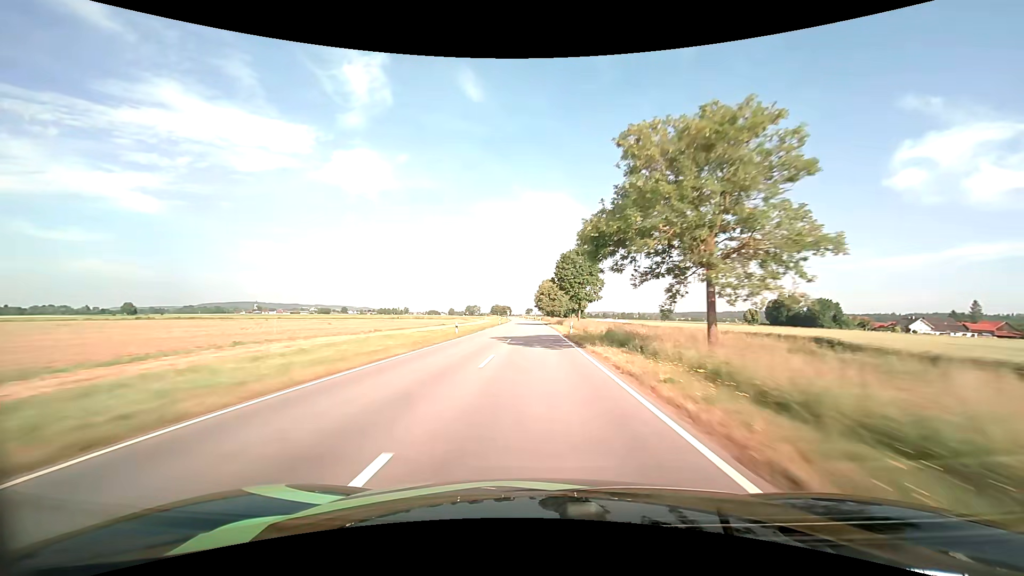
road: tertiary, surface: asphalt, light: Day
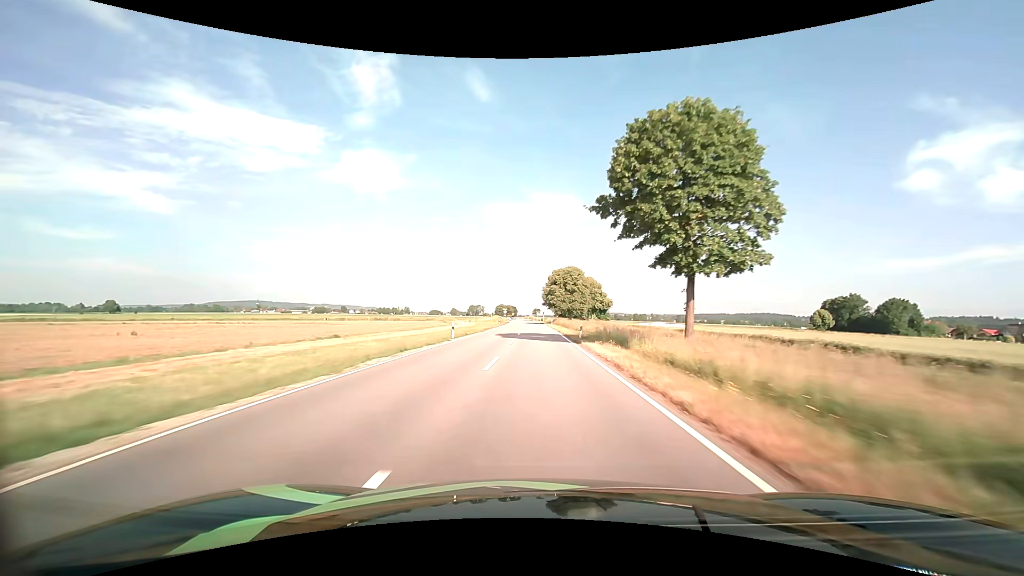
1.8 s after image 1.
(-0.4, +48.4) m; -1°
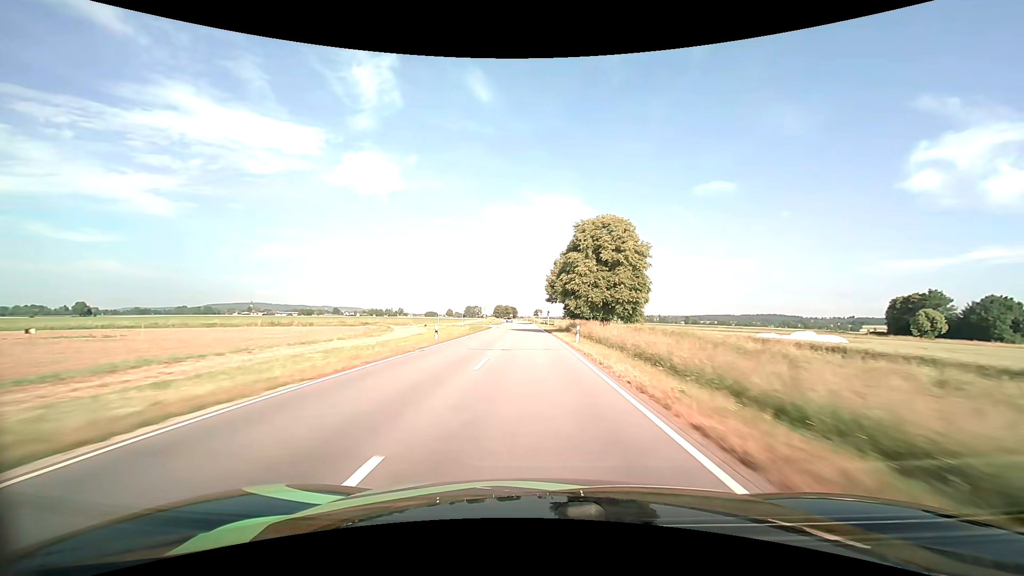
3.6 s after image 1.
(0.0, +47.6) m; 0°
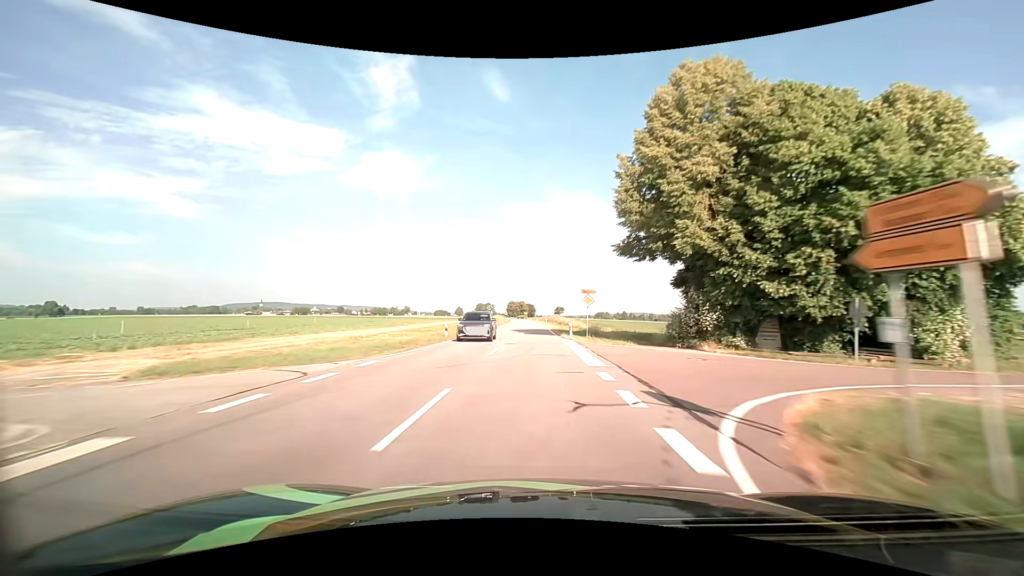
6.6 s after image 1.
(-1.6, +79.8) m; -2°
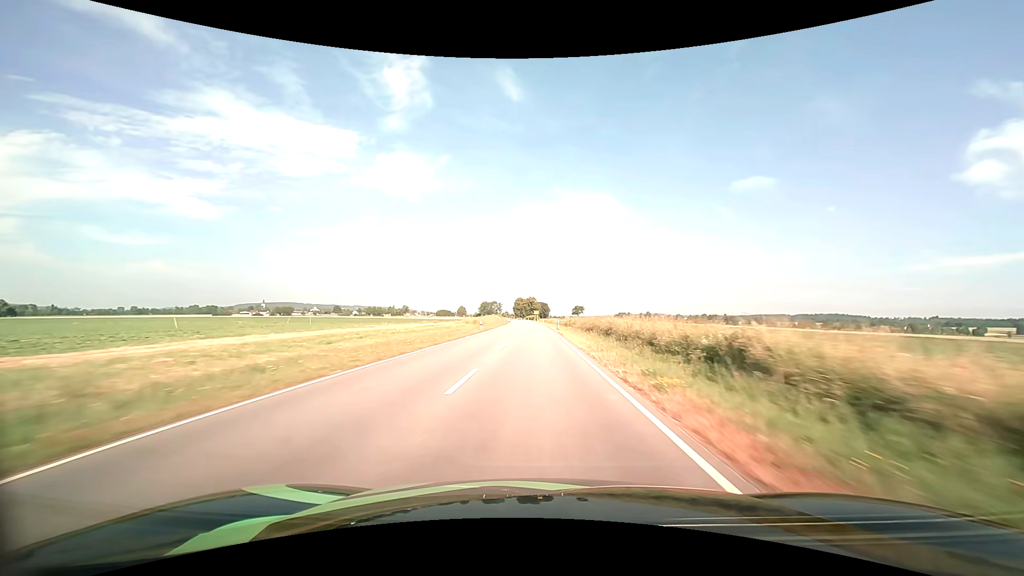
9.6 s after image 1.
(-1.1, +80.4) m; -2°
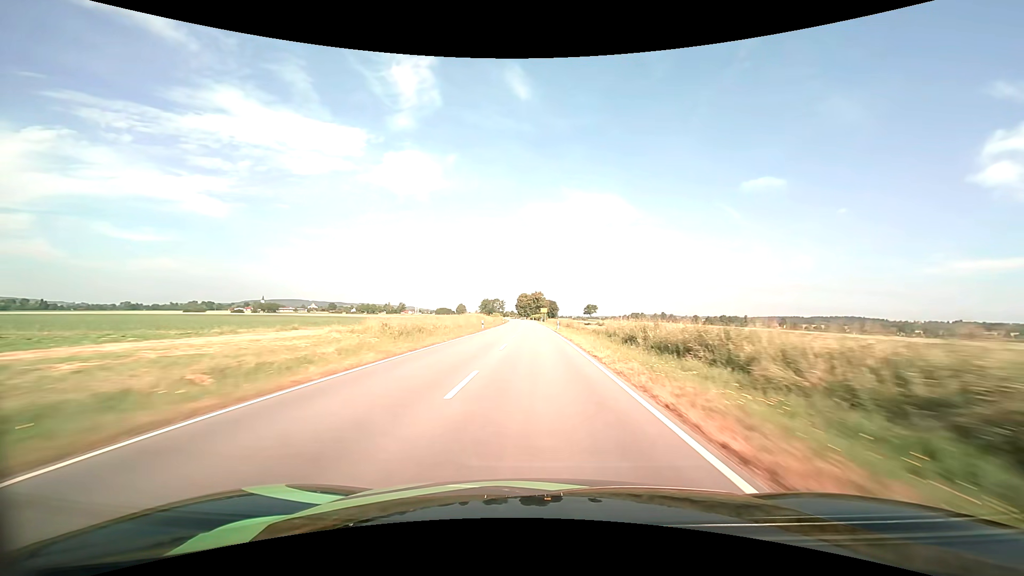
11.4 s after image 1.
(-0.4, +48.6) m; -1°
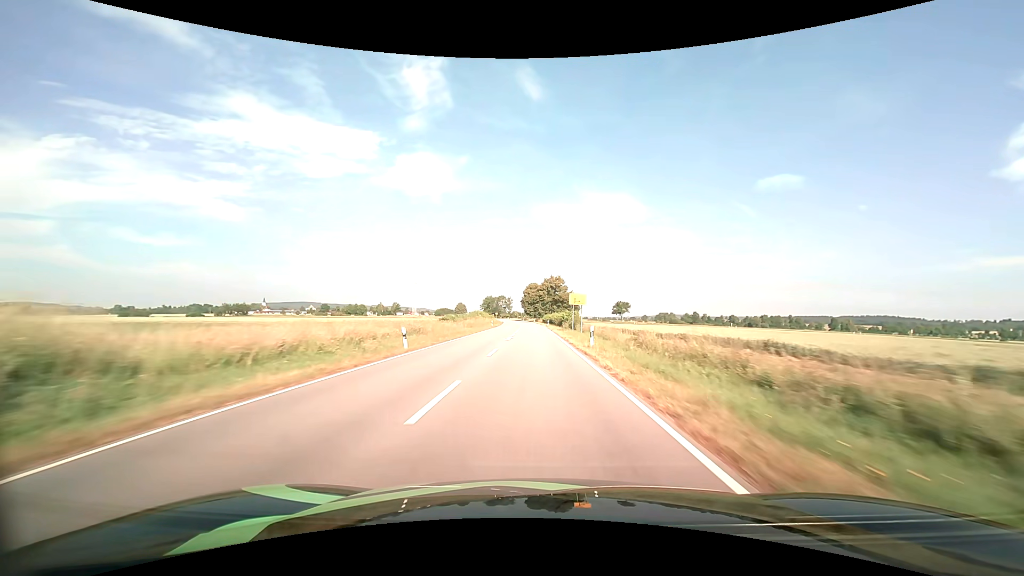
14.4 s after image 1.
(-0.9, +81.1) m; -2°
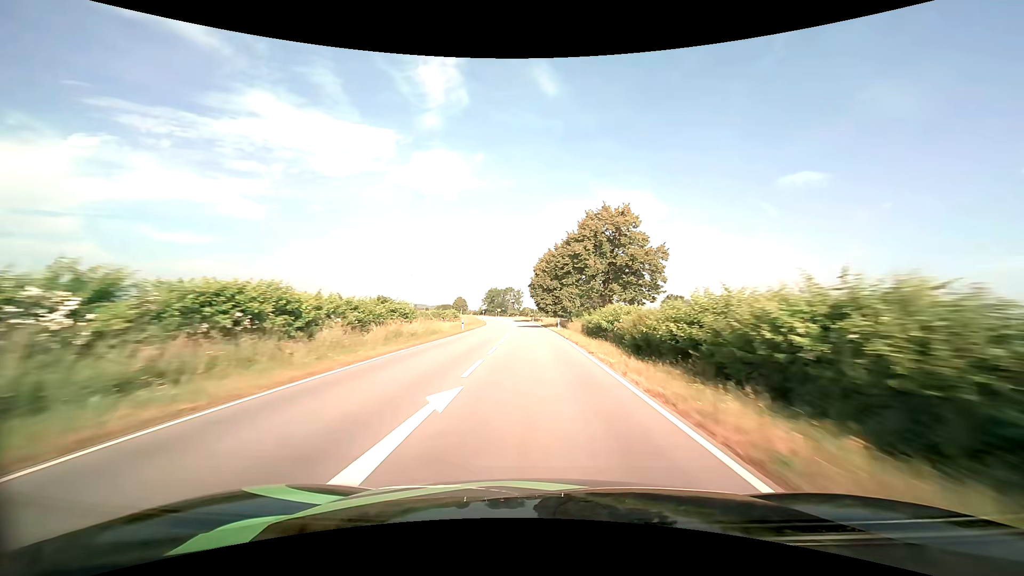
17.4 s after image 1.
(-1.2, +78.9) m; -2°
(0, +10) (0, +20) (0, +30) (0, +40) (-1, +50) (-1, +60) (-2, +70) (-2, +80) (-3, +90) (-4, +100) m
